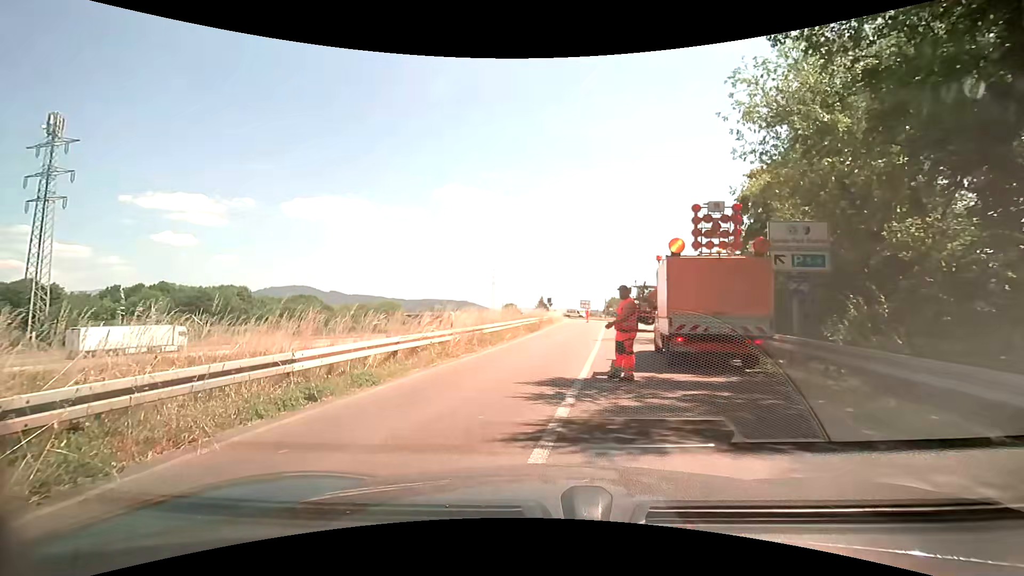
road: trunk_link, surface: asphalt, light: Day
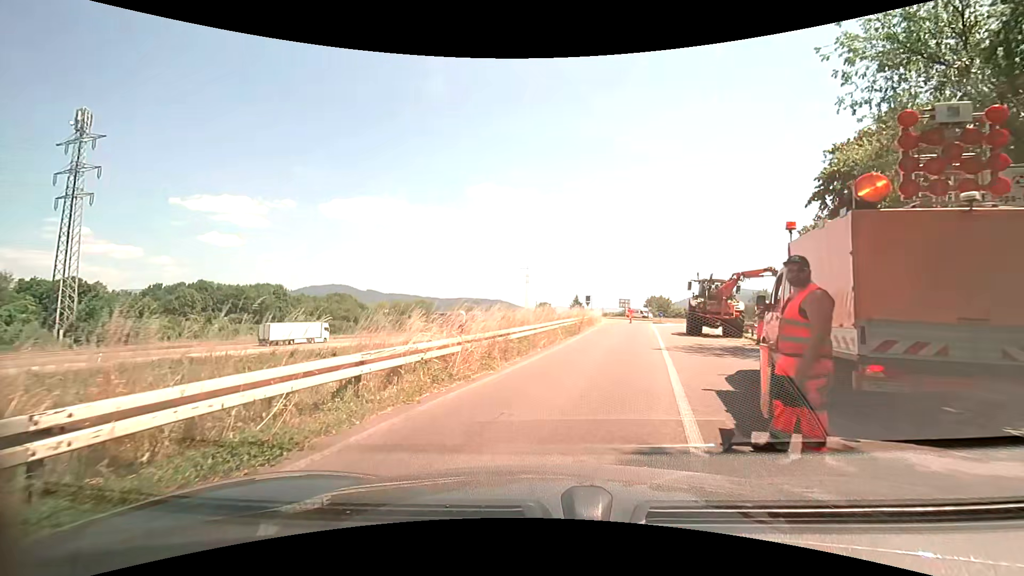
(-0.1, +5.1) m; -3°
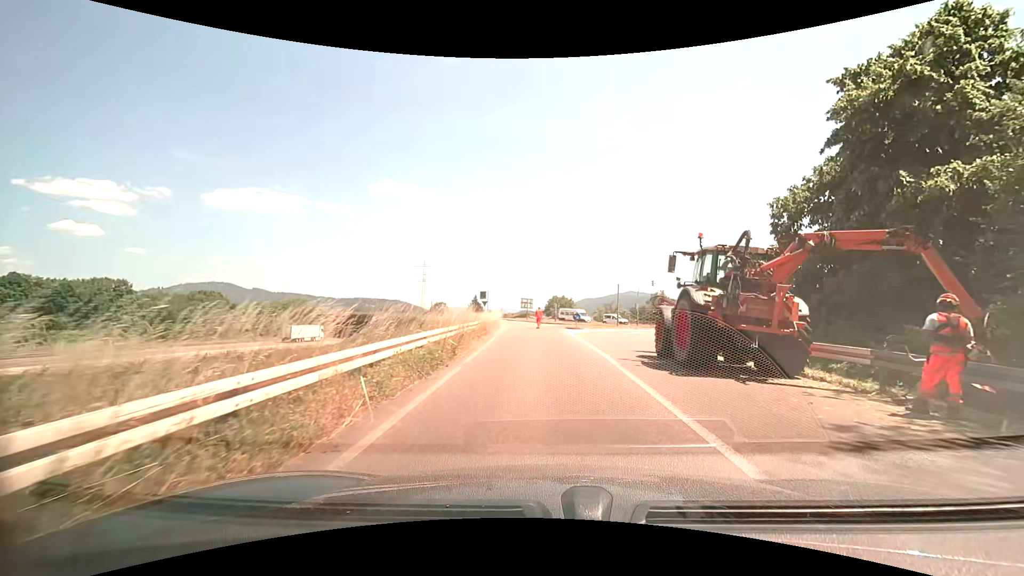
(+1.4, +14.2) m; +13°
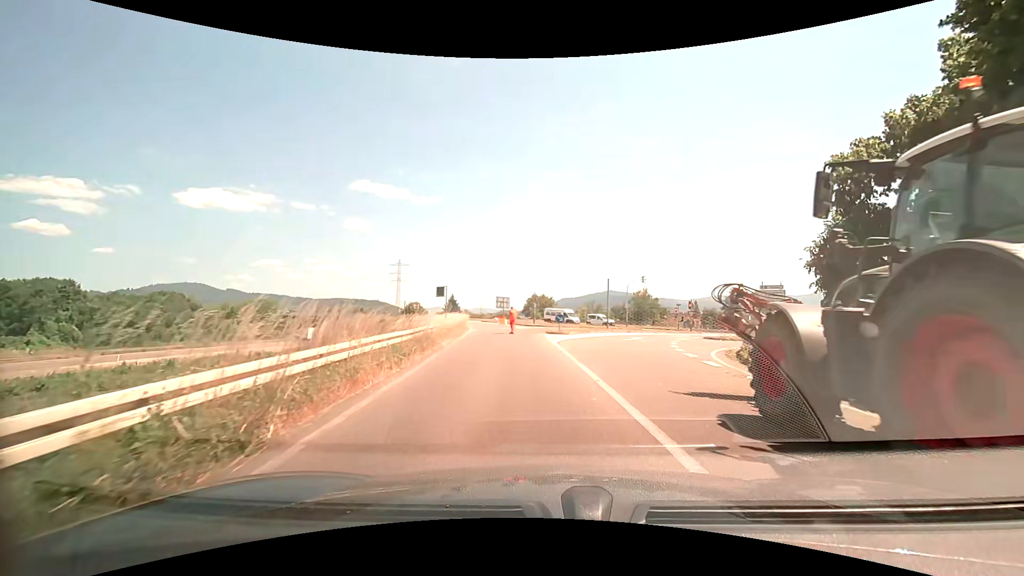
(+0.1, +8.3) m; +2°
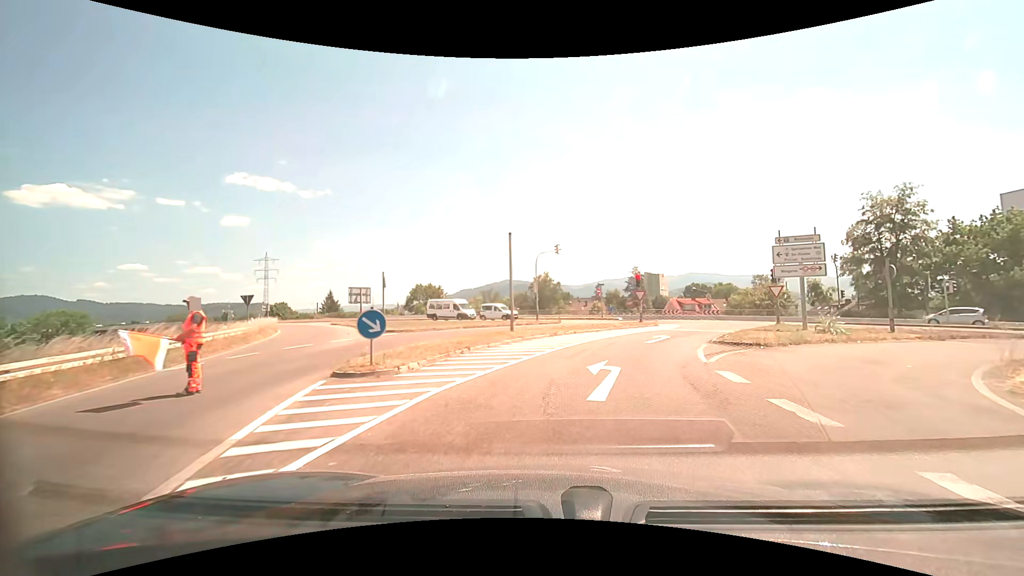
(+2.1, +21.6) m; +11°
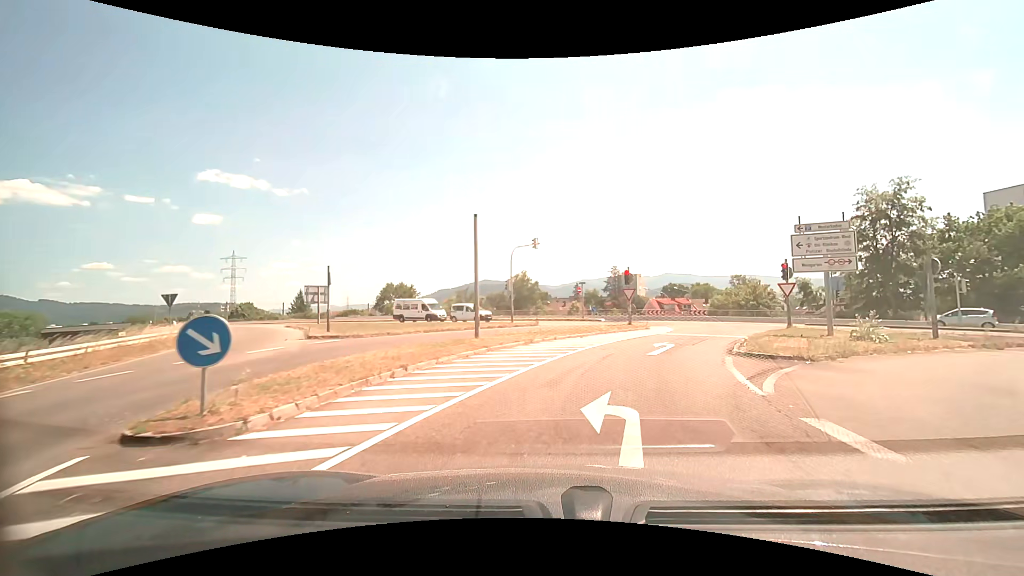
(+0.1, +4.3) m; +3°
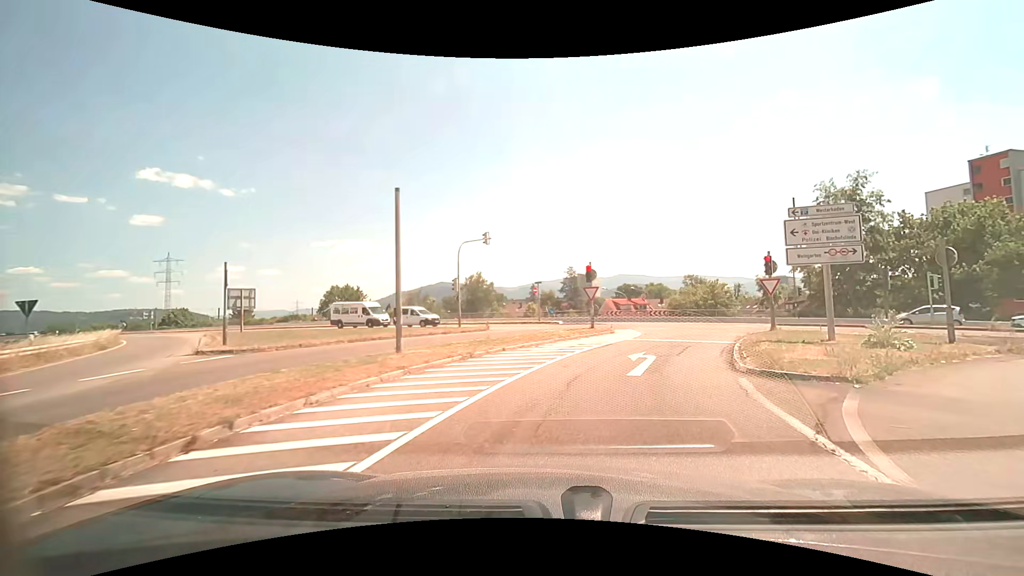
(+0.1, +4.0) m; +5°
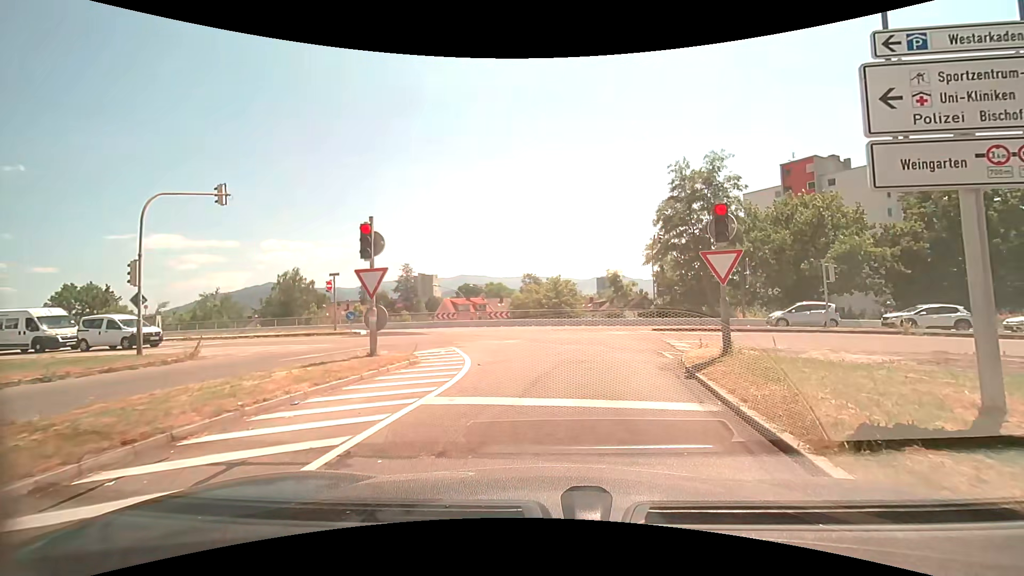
(+1.9, +12.2) m; +18°
(0, +10) (0, +20) (-3, +29) (-10, +36) (-20, +39) (-30, +41) (-40, +43) (-50, +44) (-59, +46) (-69, +47) m
